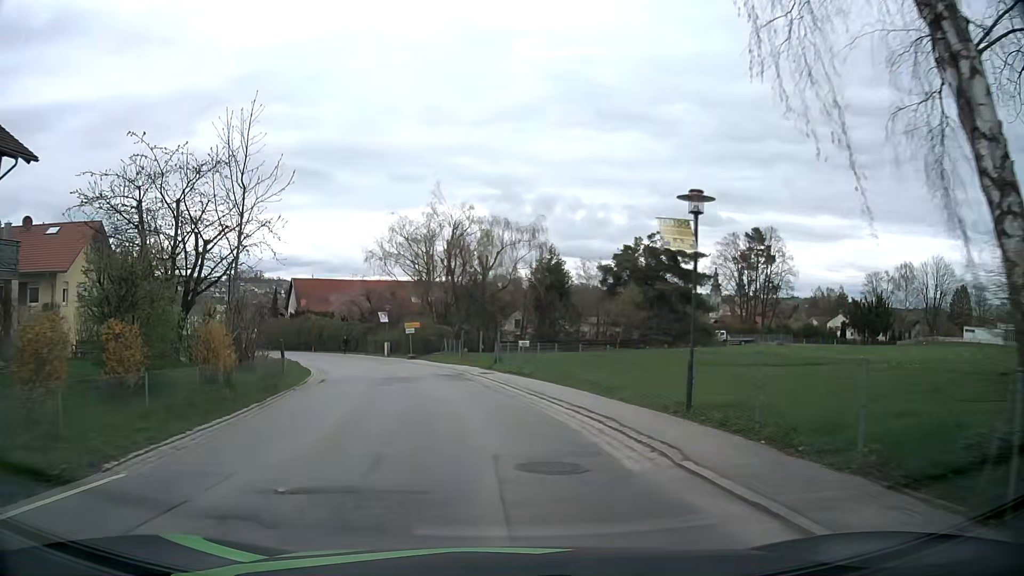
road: secondary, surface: asphalt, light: Day
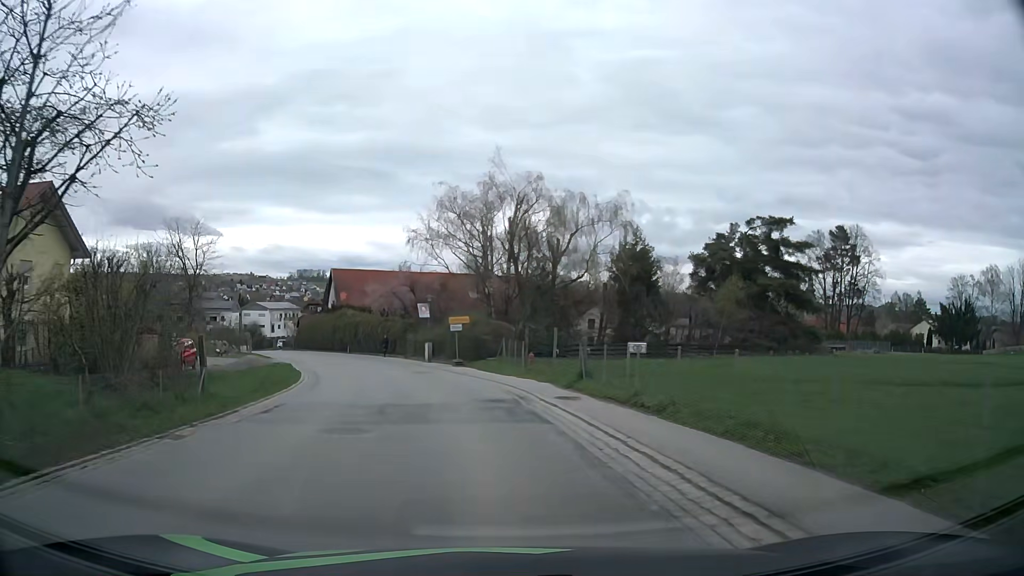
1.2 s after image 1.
(-0.4, +11.9) m; -6°
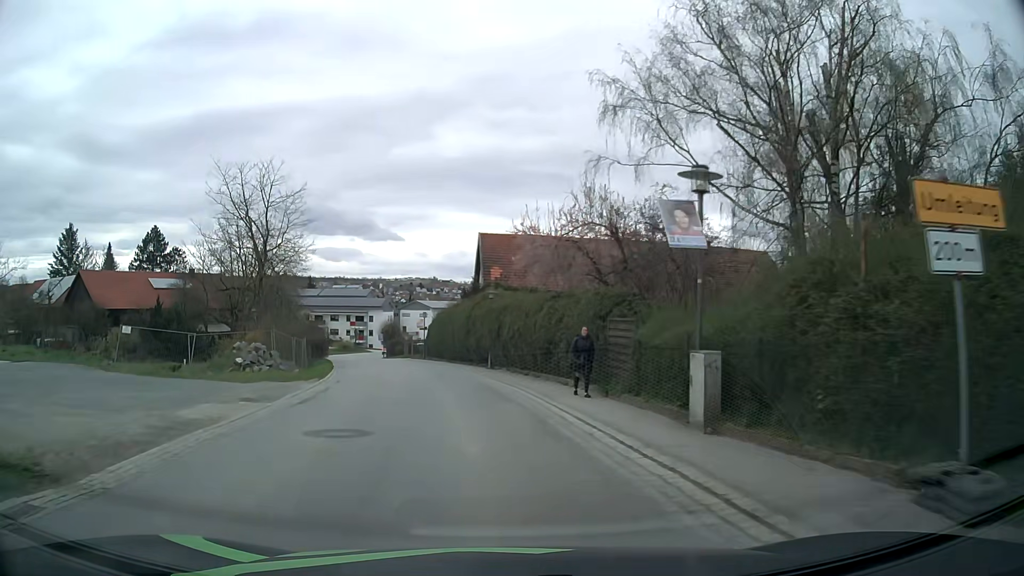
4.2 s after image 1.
(-3.5, +28.8) m; -14°
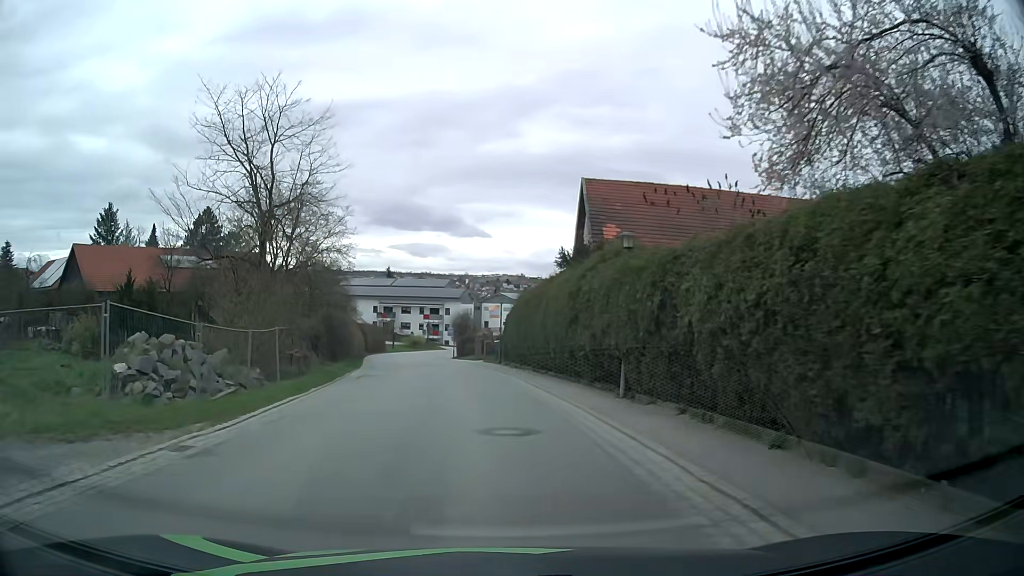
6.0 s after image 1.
(-1.4, +17.0) m; -8°
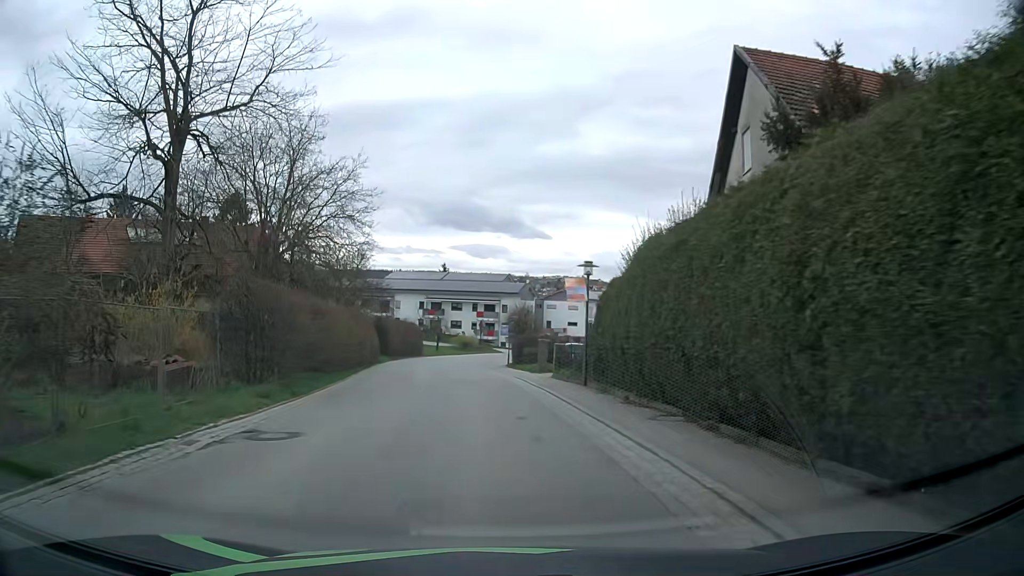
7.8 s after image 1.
(-0.8, +16.9) m; -6°
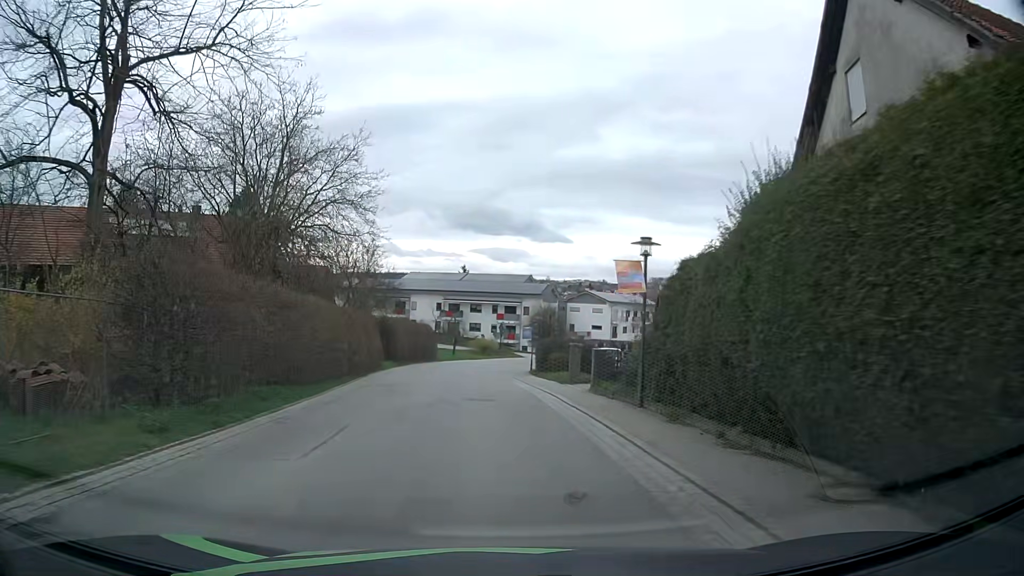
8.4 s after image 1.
(-0.1, +5.6) m; -2°
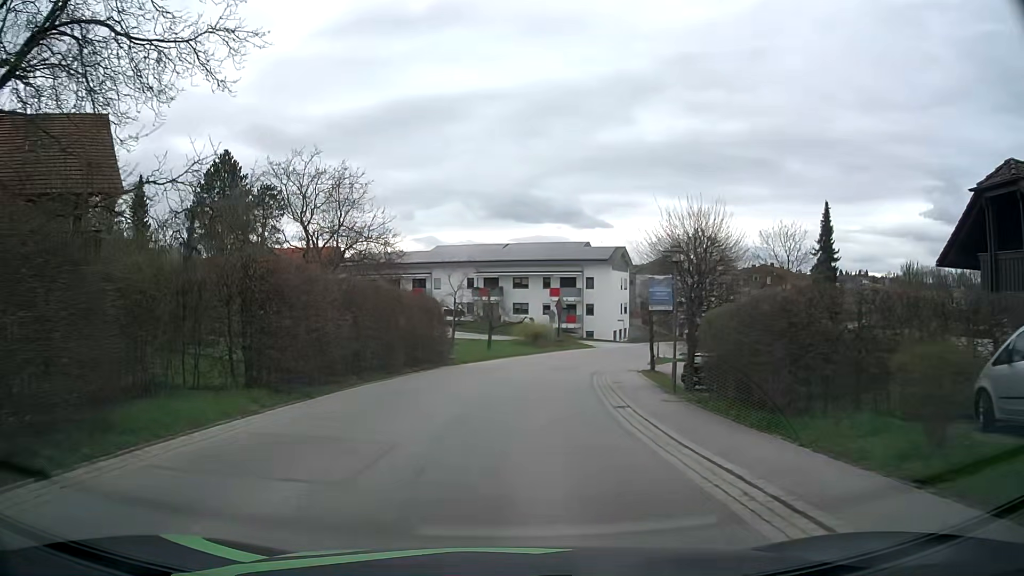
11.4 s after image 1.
(-1.1, +28.3) m; -3°
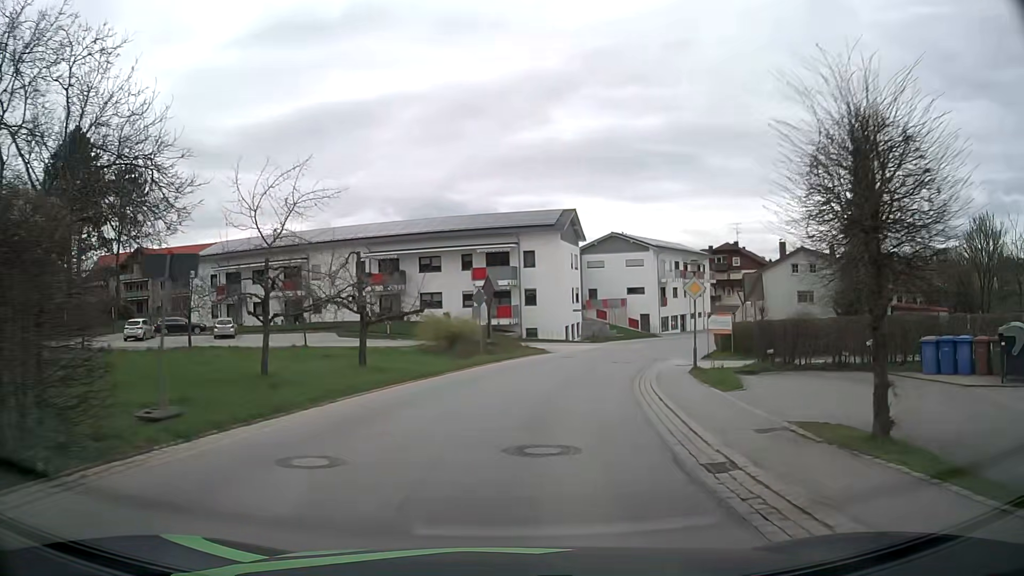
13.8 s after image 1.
(+0.8, +23.2) m; +6°
